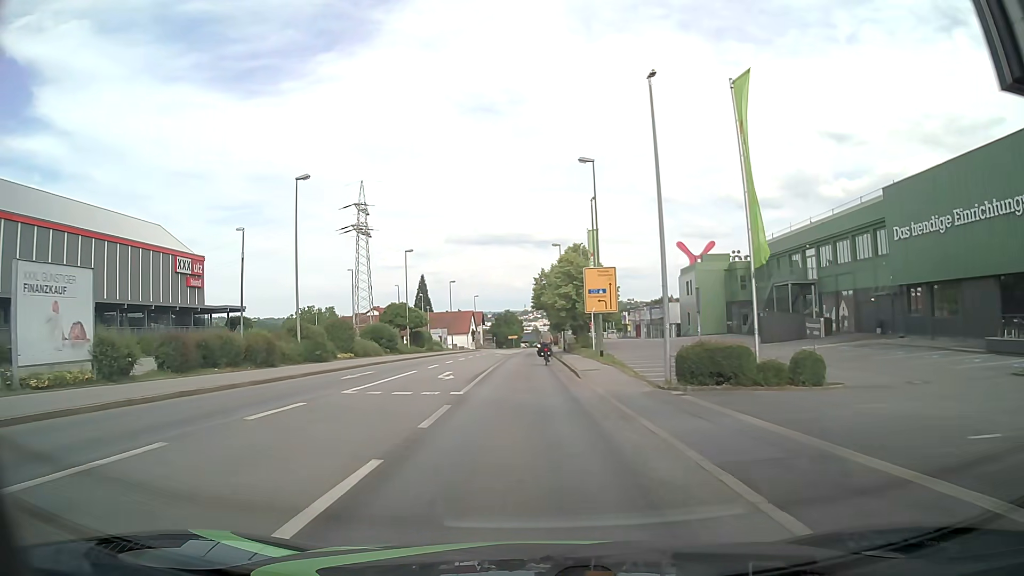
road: tertiary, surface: asphalt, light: Day
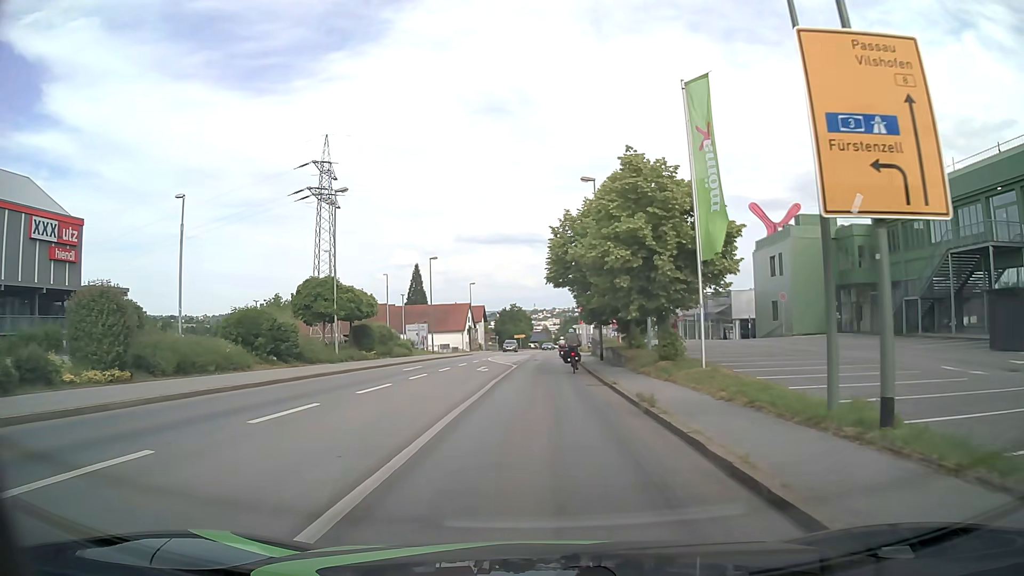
(-0.4, +26.8) m; -1°
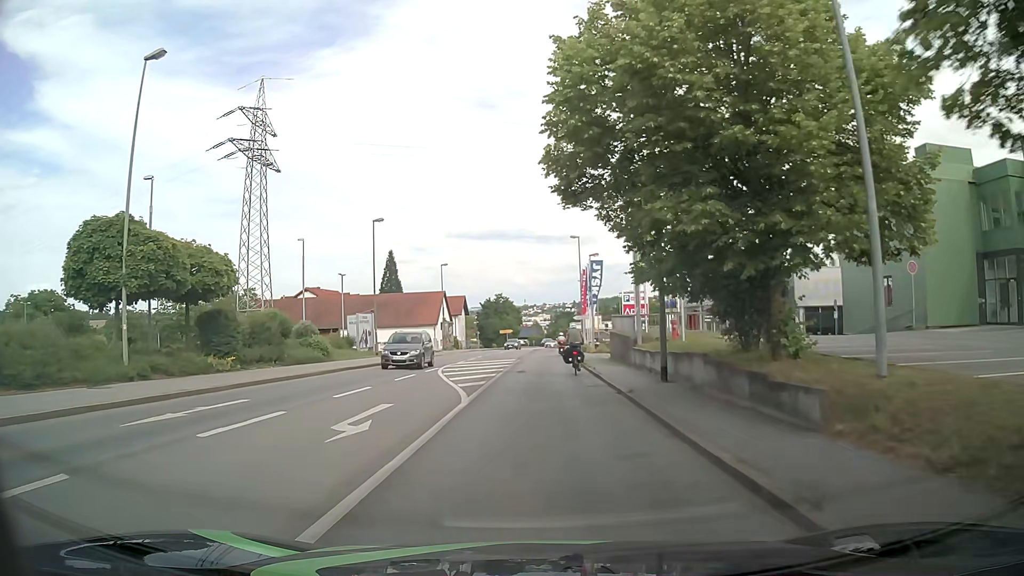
(+0.1, +20.4) m; 0°
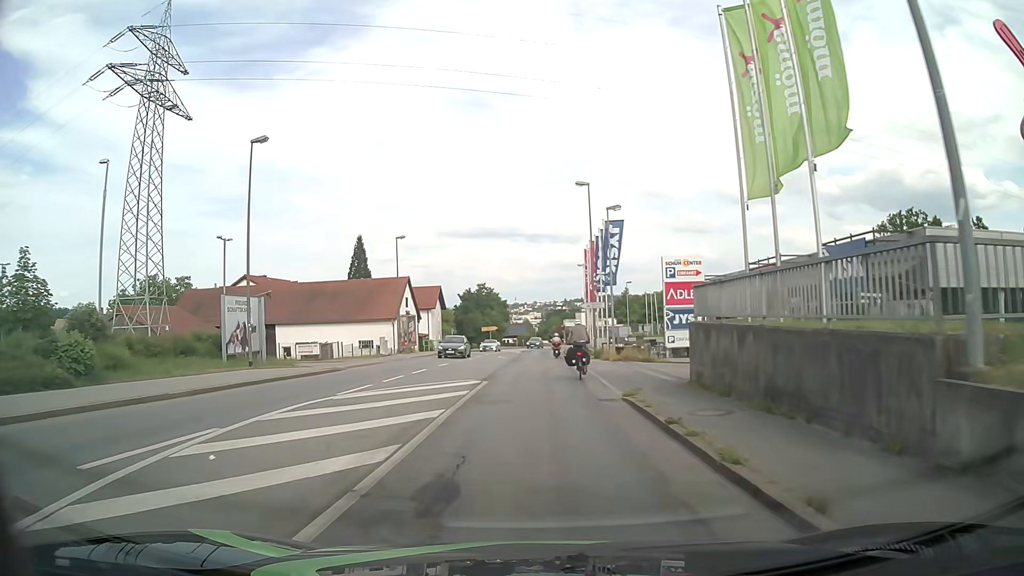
(+0.3, +20.4) m; +2°
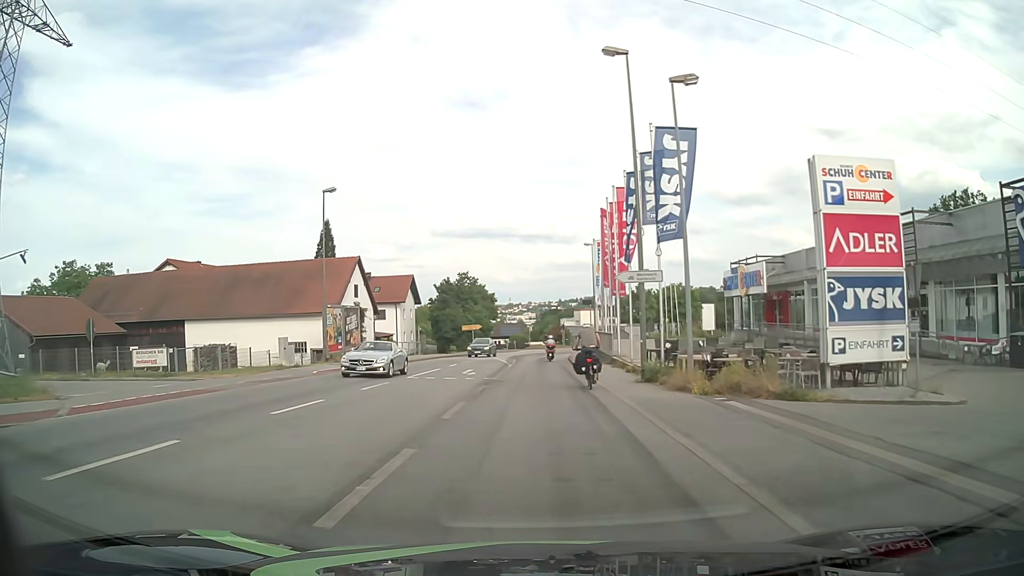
(0.0, +18.9) m; 0°
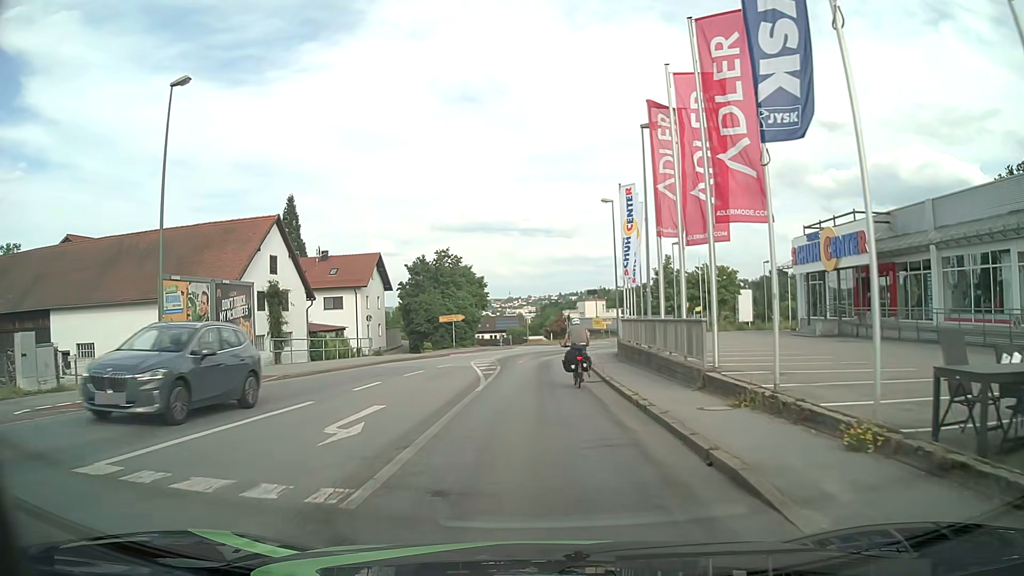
(0.0, +17.7) m; 0°
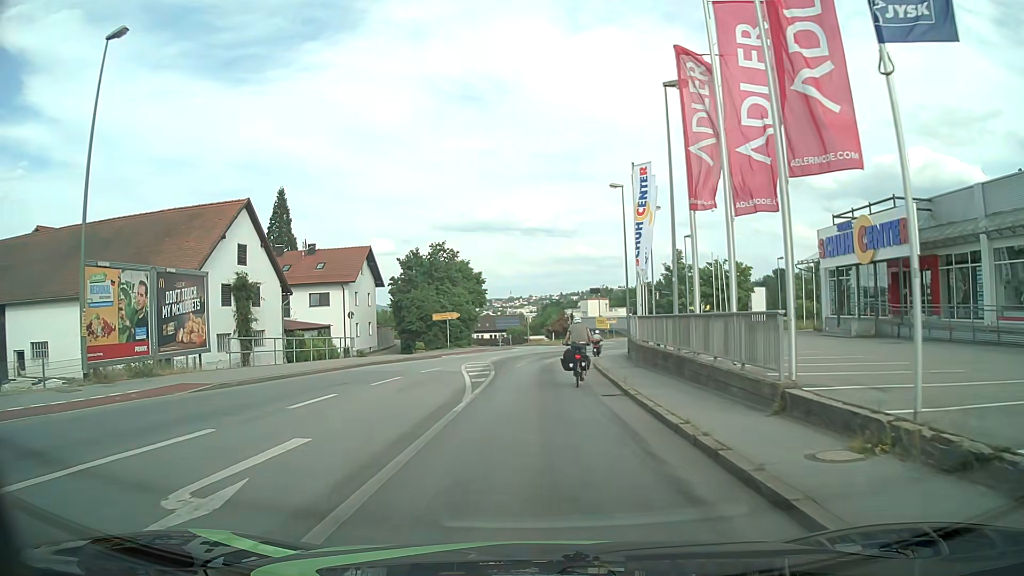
(0.0, +4.5) m; 0°
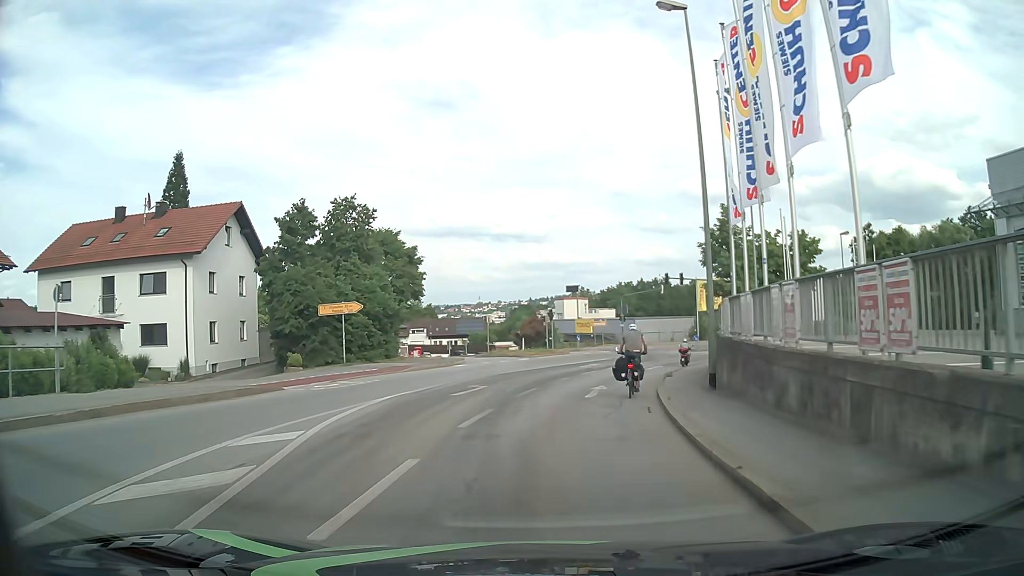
(+0.1, +23.7) m; +2°
(0, +10) (+1, +20) (+4, +30) (+7, +39) (+11, +48) (+16, +57) (+21, +65) (+27, +73) (+34, +80) (+42, +87) m
